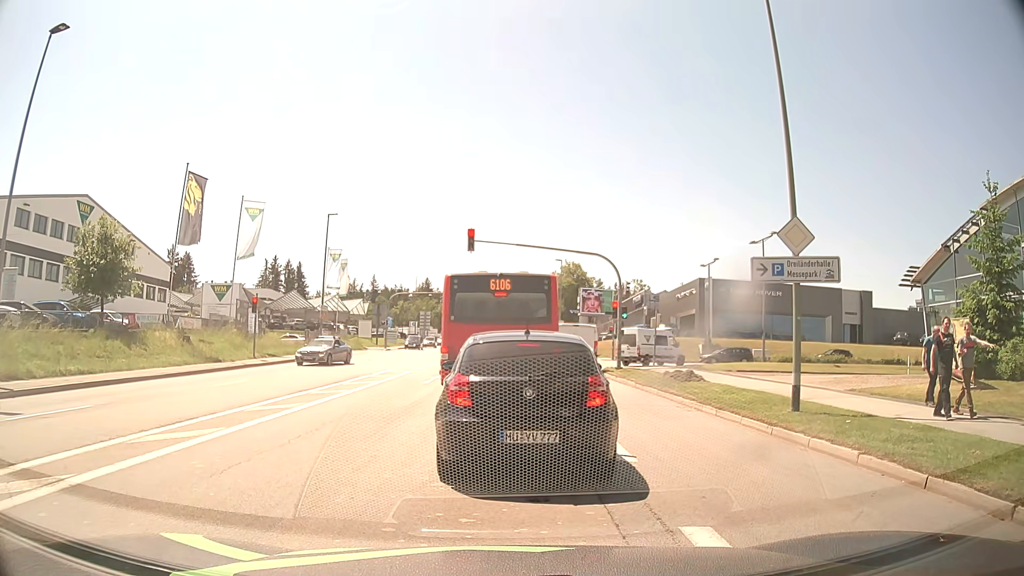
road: tertiary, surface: asphalt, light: Day
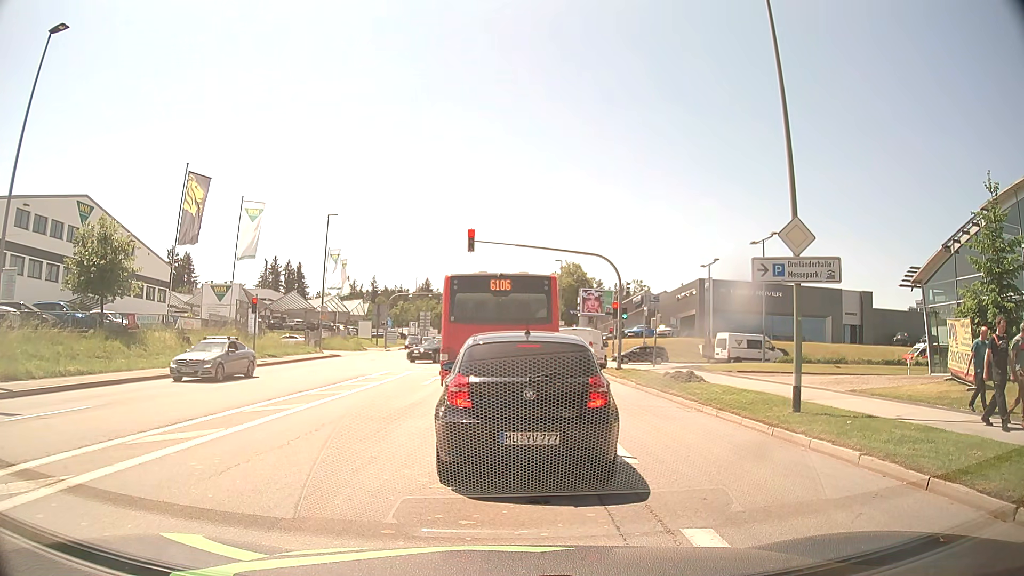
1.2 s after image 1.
(0.0, +0.1) m; 0°
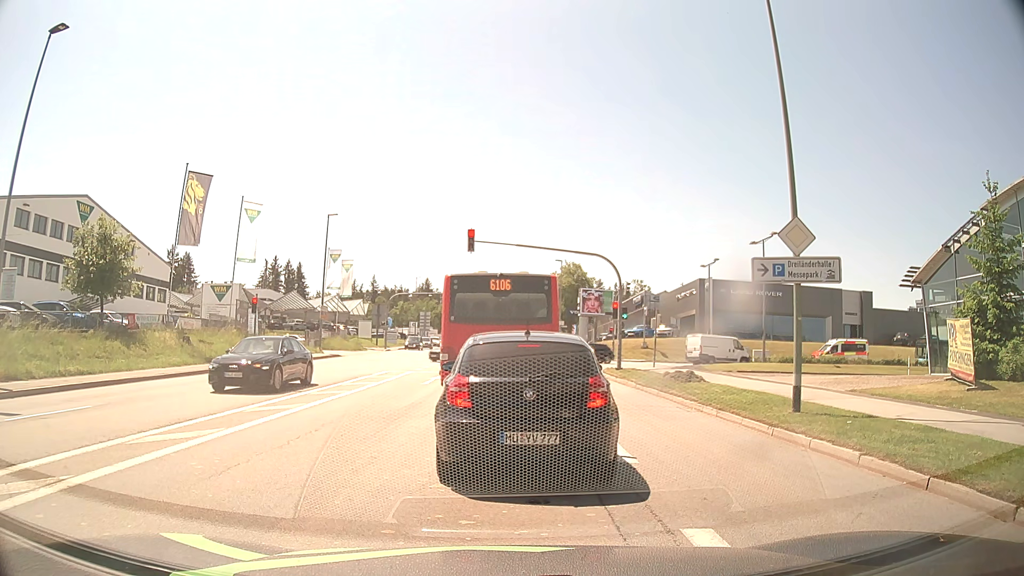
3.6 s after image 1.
(0.0, 0.0) m; 0°
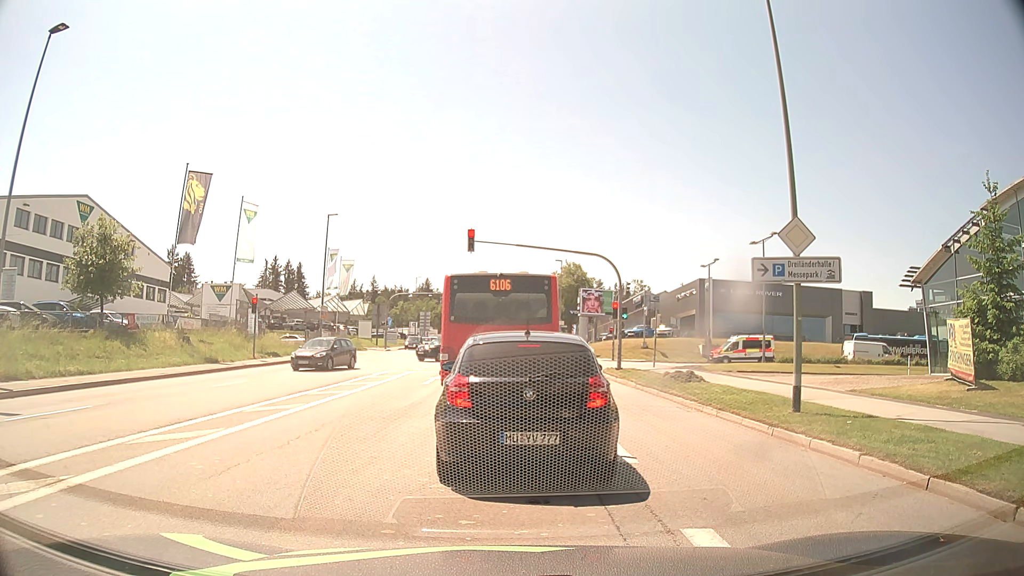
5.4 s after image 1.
(0.0, 0.0) m; 0°
